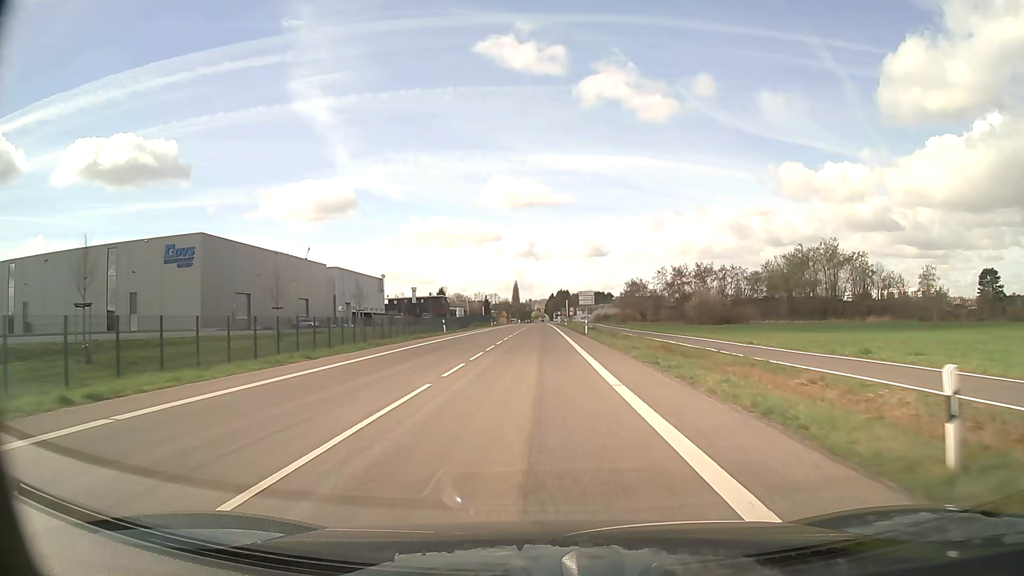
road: secondary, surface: asphalt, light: Day
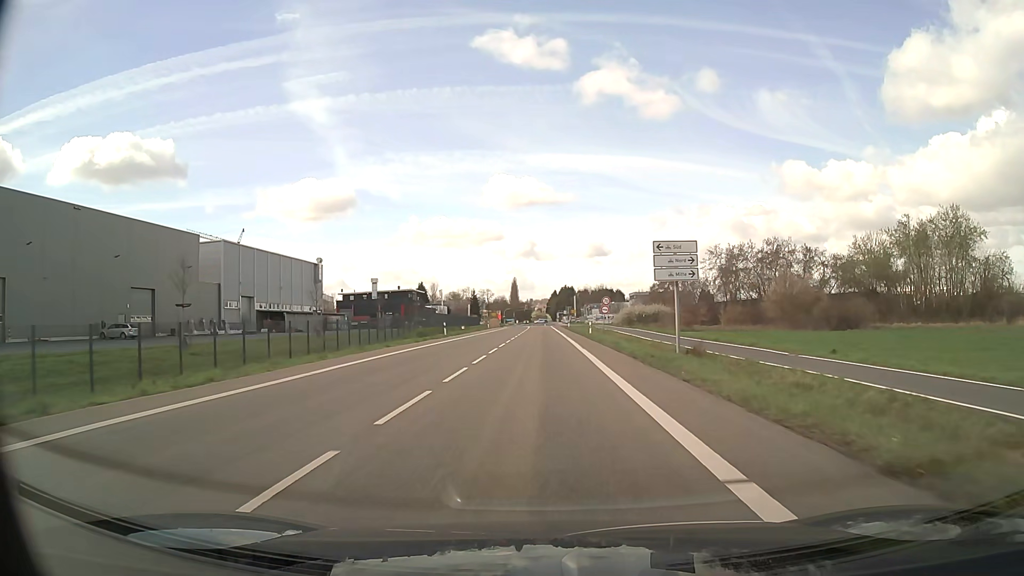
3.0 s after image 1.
(0.0, +52.1) m; 0°
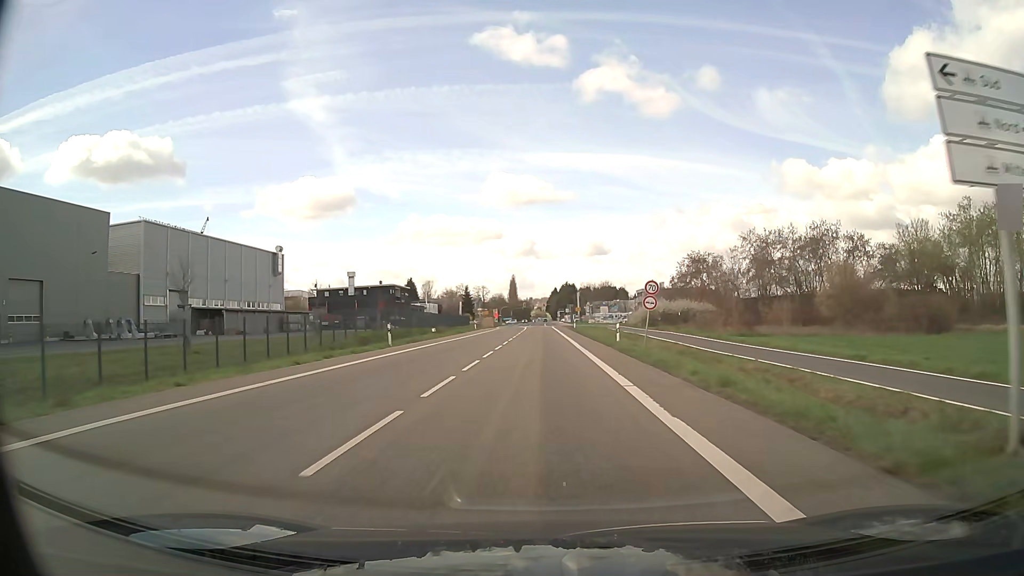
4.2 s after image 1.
(0.0, +19.9) m; 0°
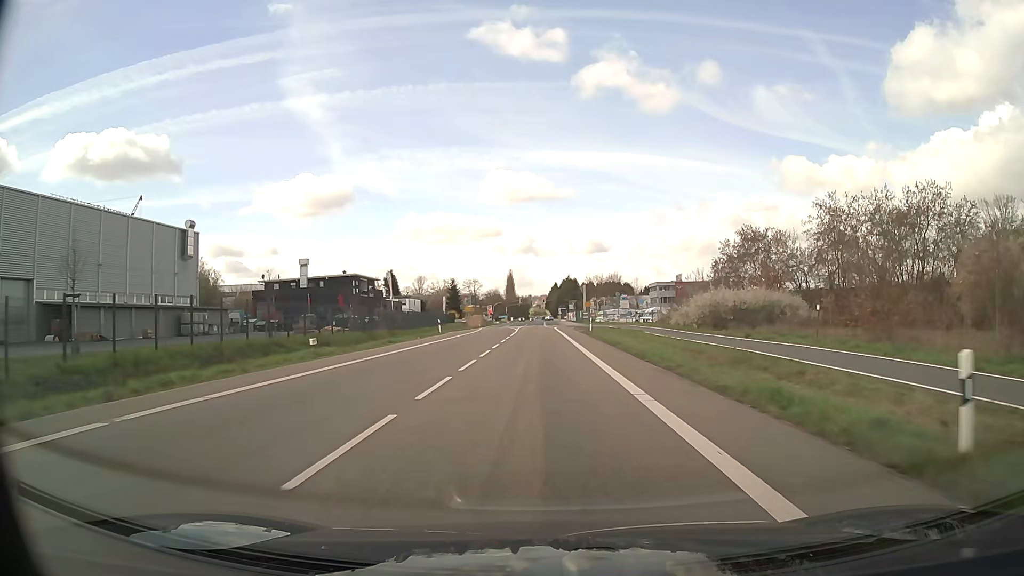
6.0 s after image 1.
(0.0, +28.9) m; 0°
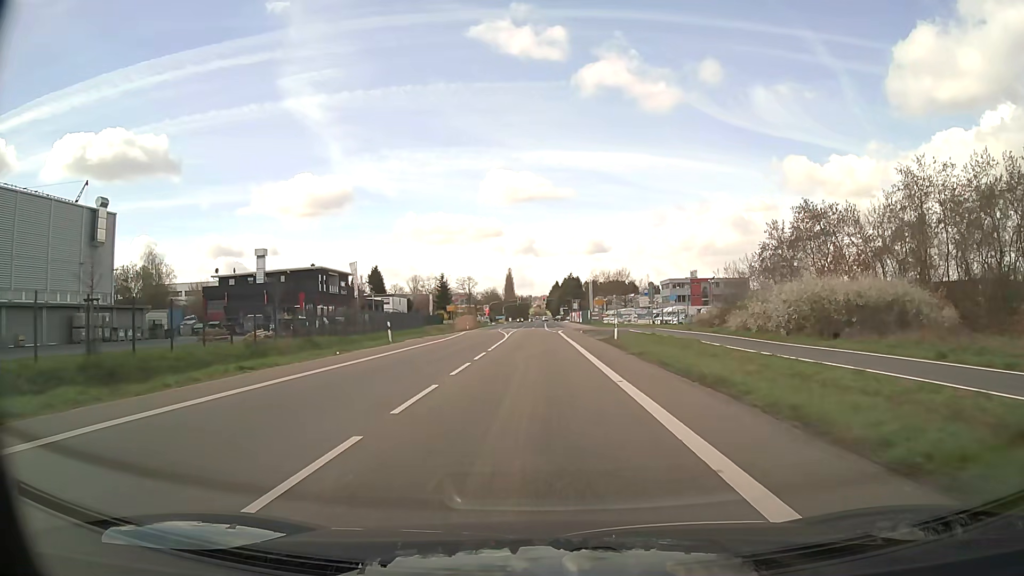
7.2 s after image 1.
(0.0, +18.7) m; 0°
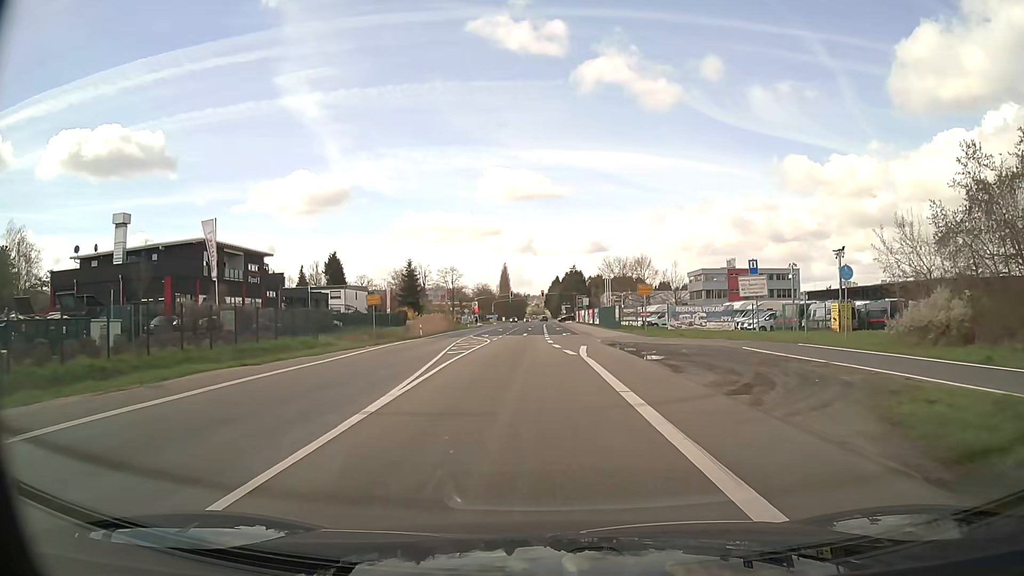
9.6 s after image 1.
(0.0, +35.9) m; 0°
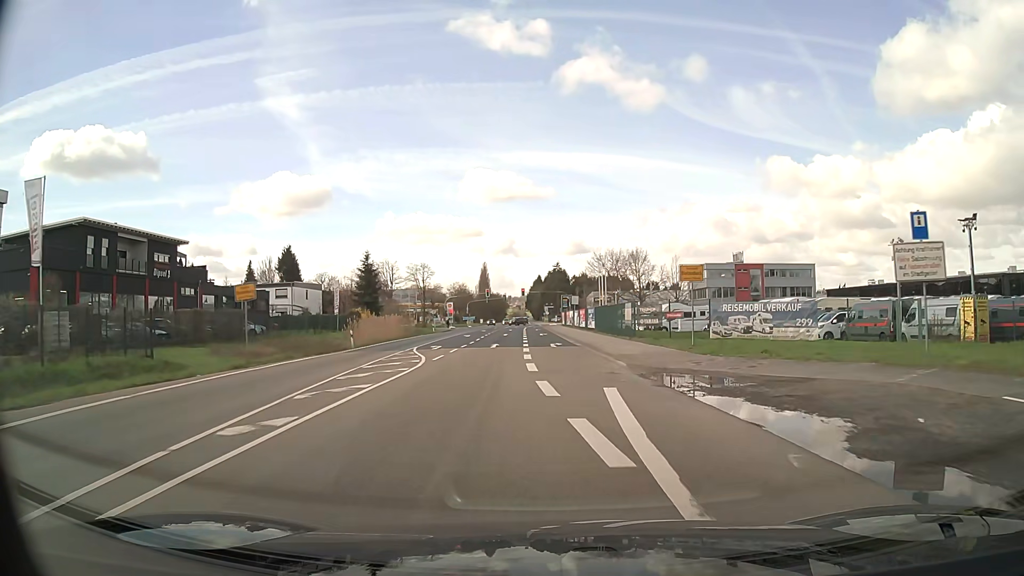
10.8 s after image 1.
(+0.2, +17.3) m; +1°
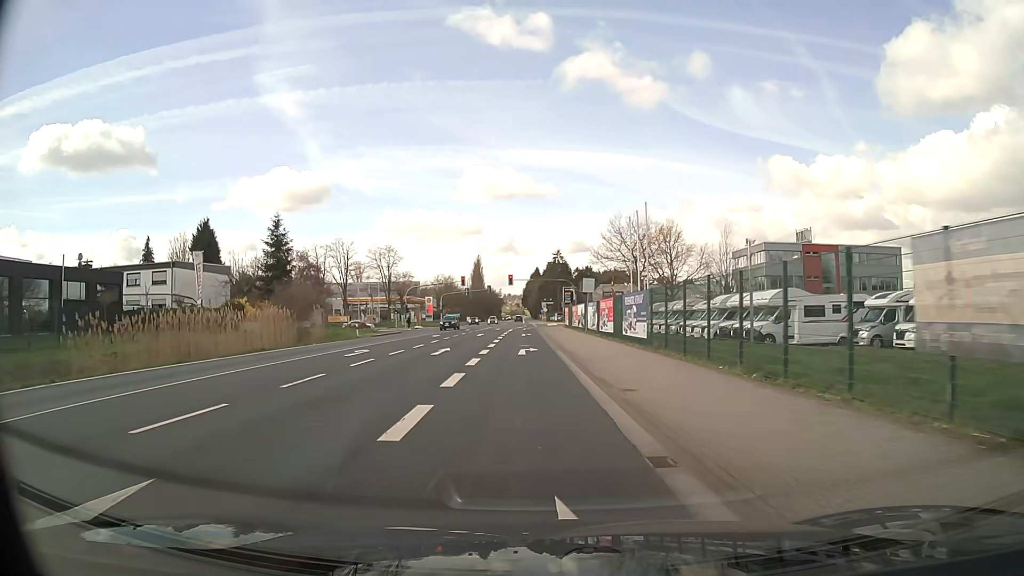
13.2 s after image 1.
(+0.7, +33.2) m; 0°
(0, +10) (0, +20) (-1, +30) (-1, +40) (-1, +50) (-2, +60) (-2, +70) (-2, +80) (+1, +90) (+6, +98) m
